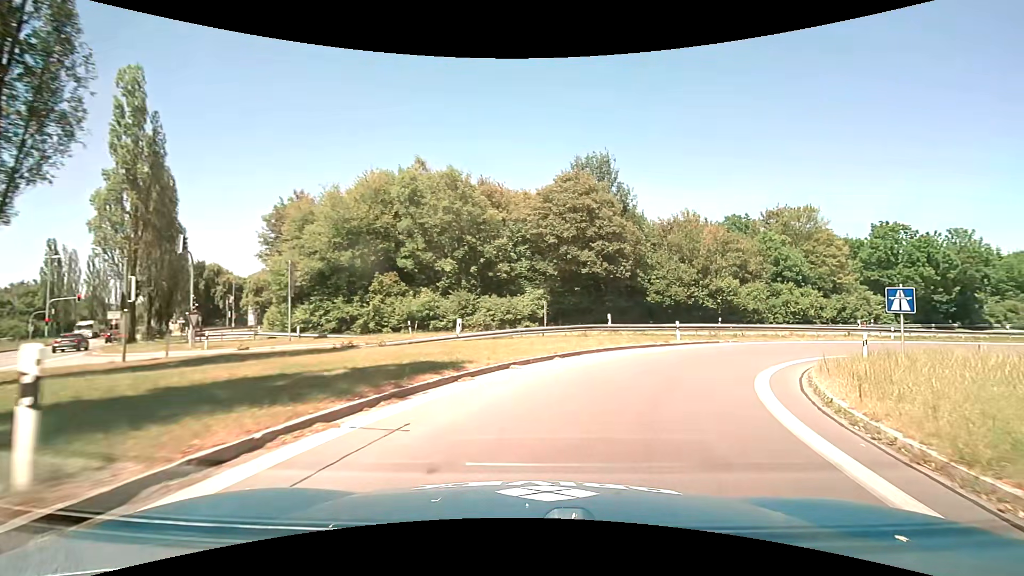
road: motorway_link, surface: asphalt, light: Day
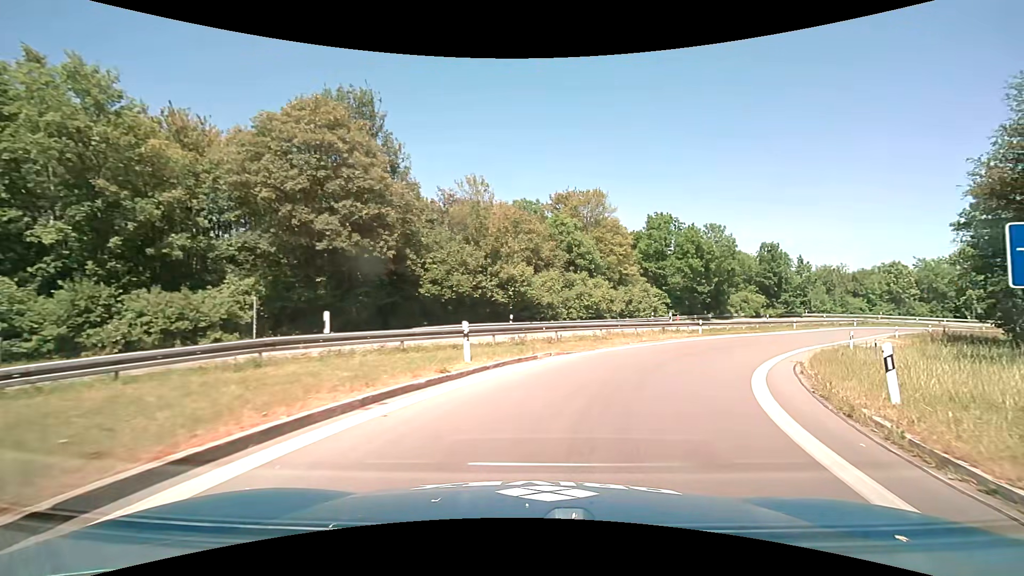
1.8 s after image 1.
(+3.1, +14.4) m; +25°
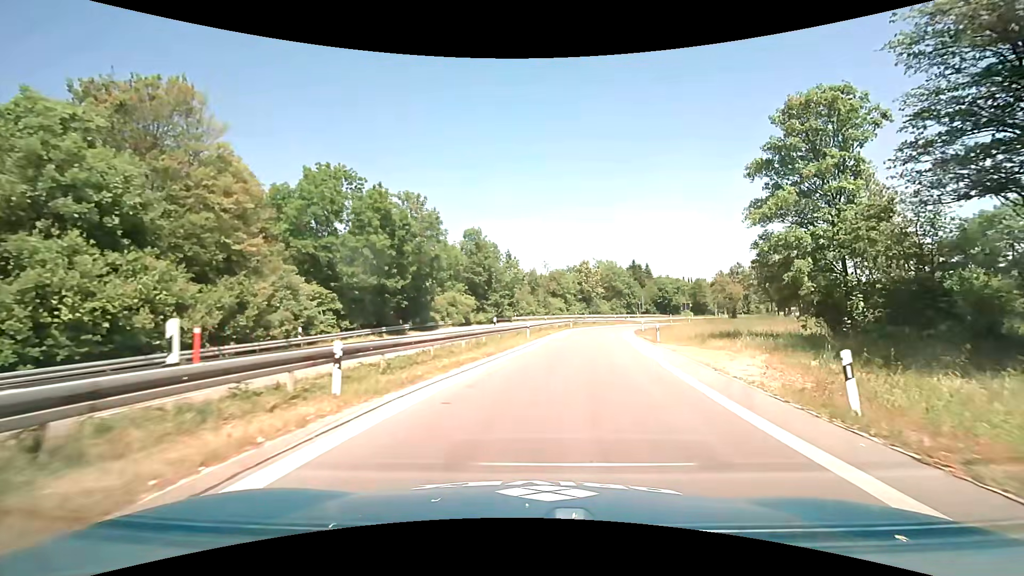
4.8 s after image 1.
(+8.5, +25.0) m; +32°
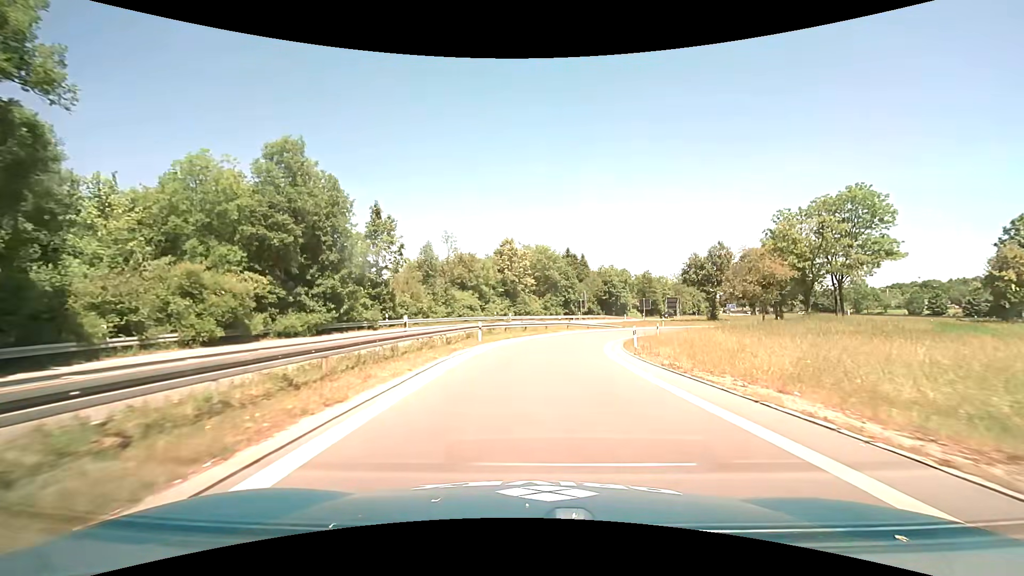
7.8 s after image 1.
(+3.4, +32.6) m; +9°
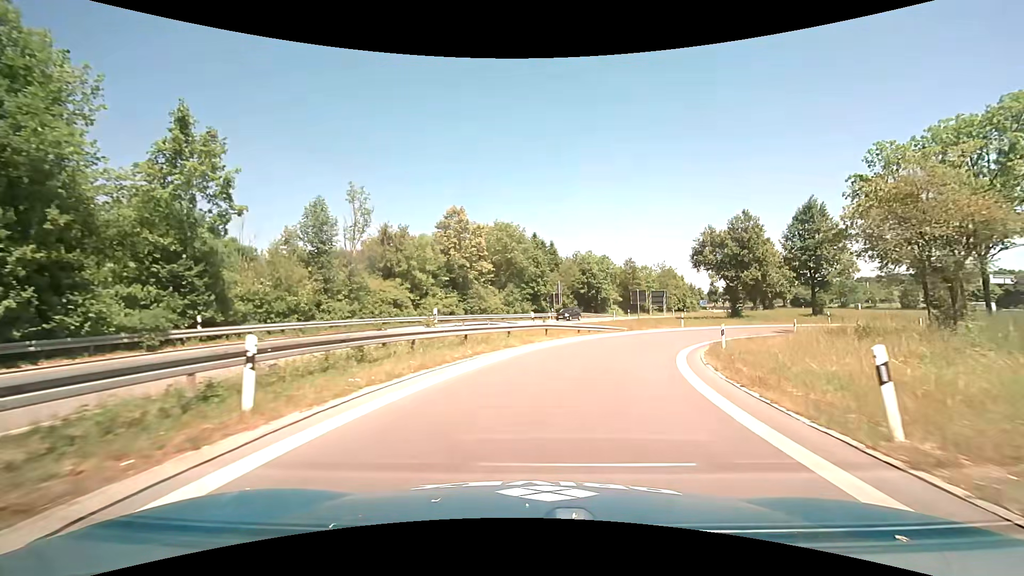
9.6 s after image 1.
(+0.6, +20.0) m; +4°
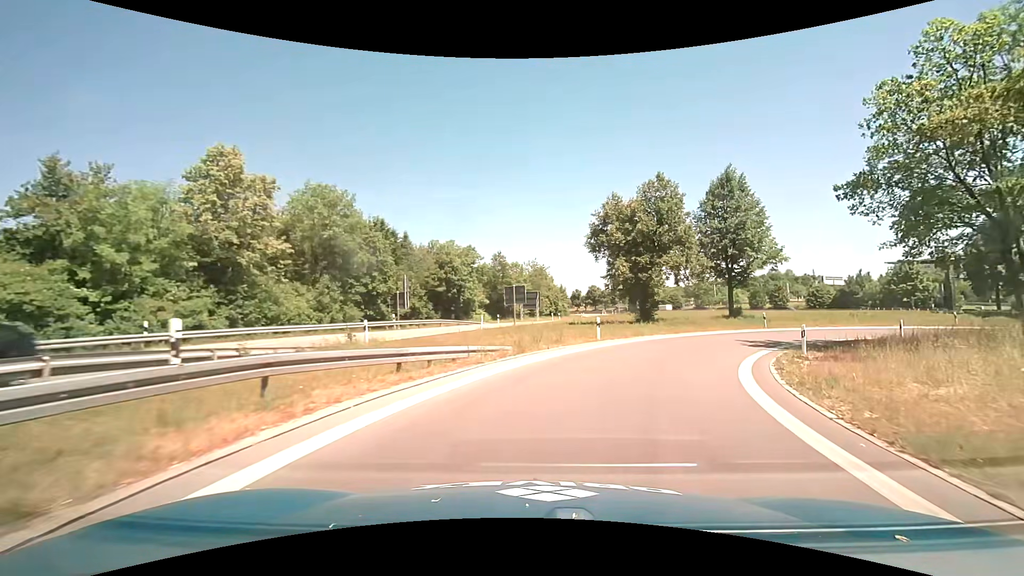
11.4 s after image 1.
(+2.2, +18.0) m; +15°
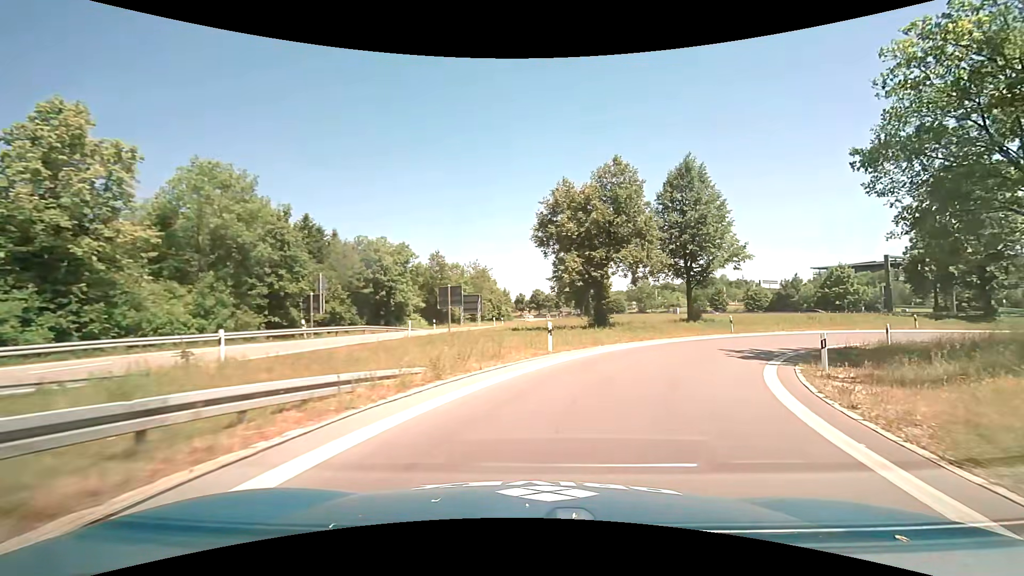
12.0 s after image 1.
(+0.3, +5.7) m; +6°
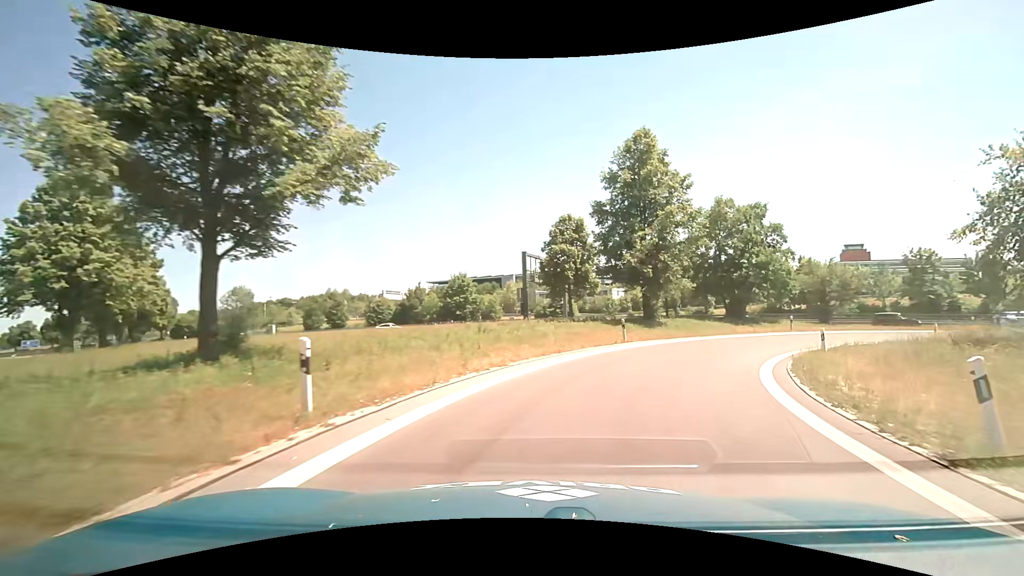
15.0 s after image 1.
(+9.2, +24.8) m; +41°
(+1, +10) (+5, +19) (+11, +27) (+18, +34) (+27, +38) (+37, +40) (+47, +41) (+57, +40) (+67, +38) (+77, +36) m
